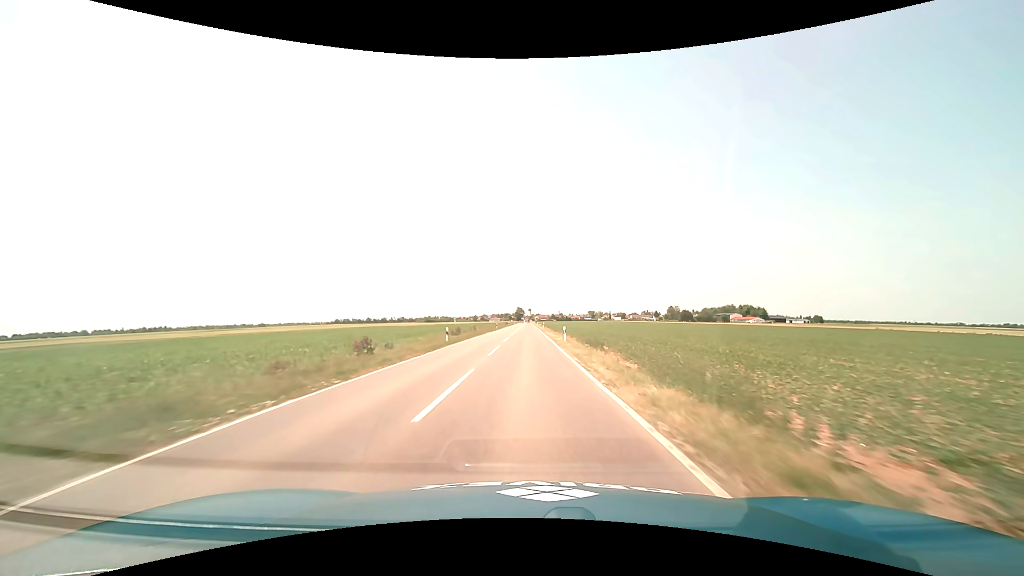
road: tertiary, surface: asphalt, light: Day
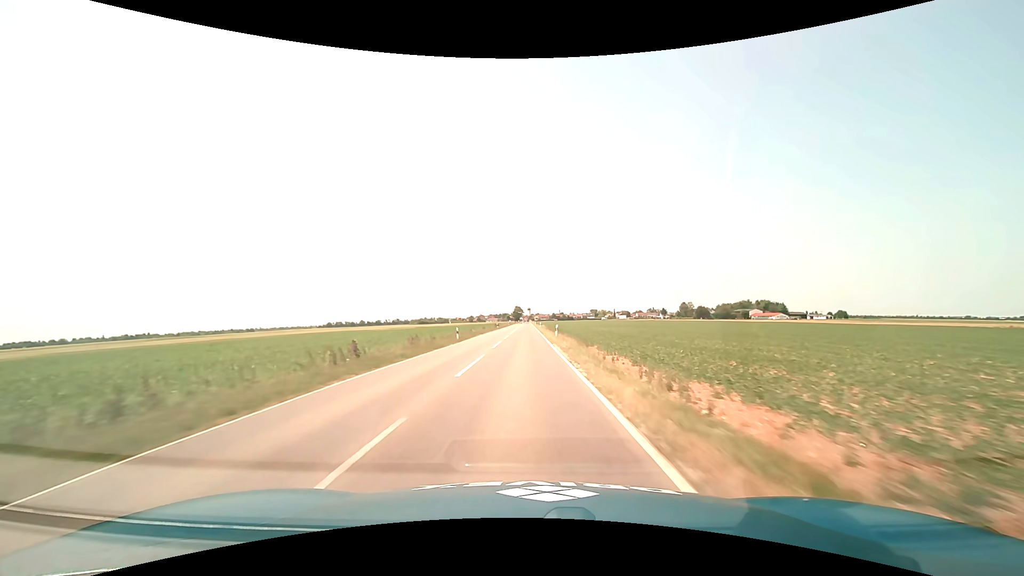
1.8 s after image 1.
(+0.2, +43.5) m; 0°
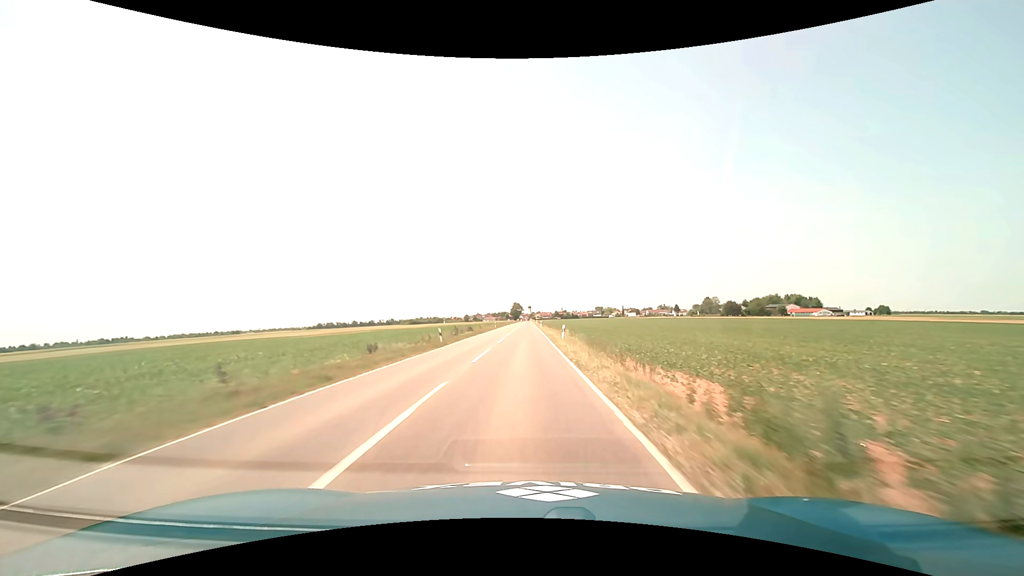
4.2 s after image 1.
(-0.1, +57.8) m; 0°
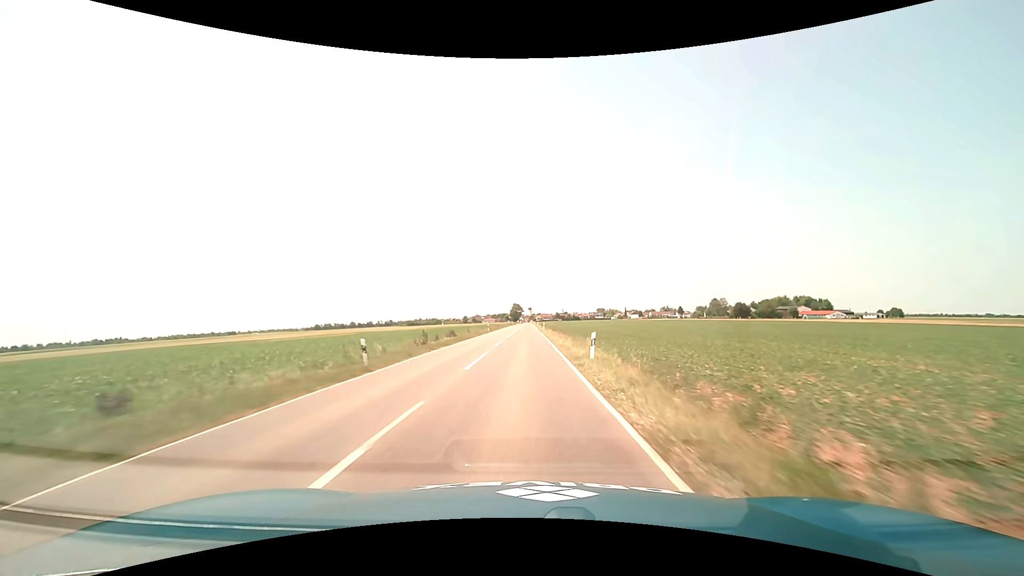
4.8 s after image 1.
(0.0, +14.4) m; 0°
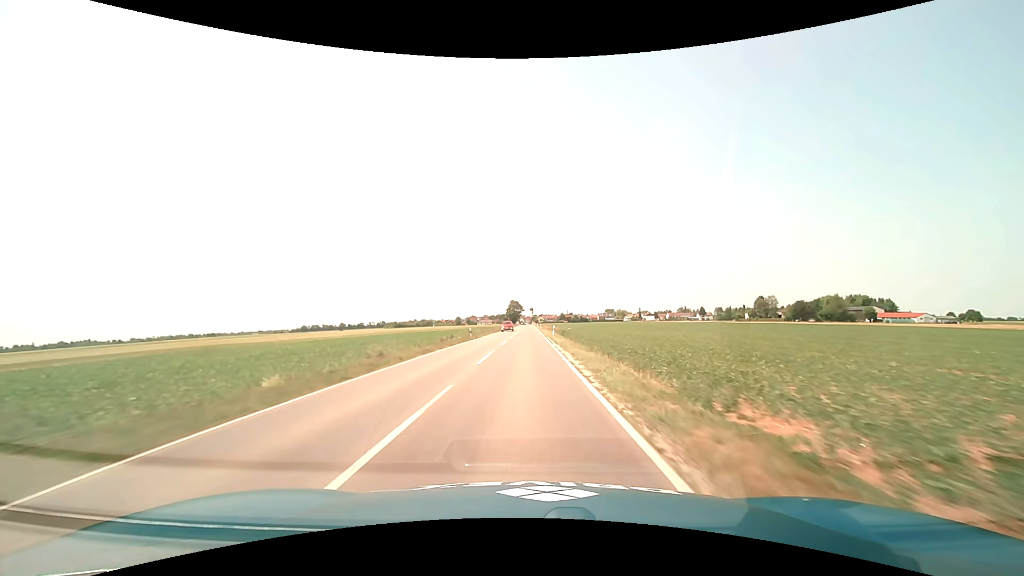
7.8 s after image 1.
(-0.1, +71.3) m; 0°
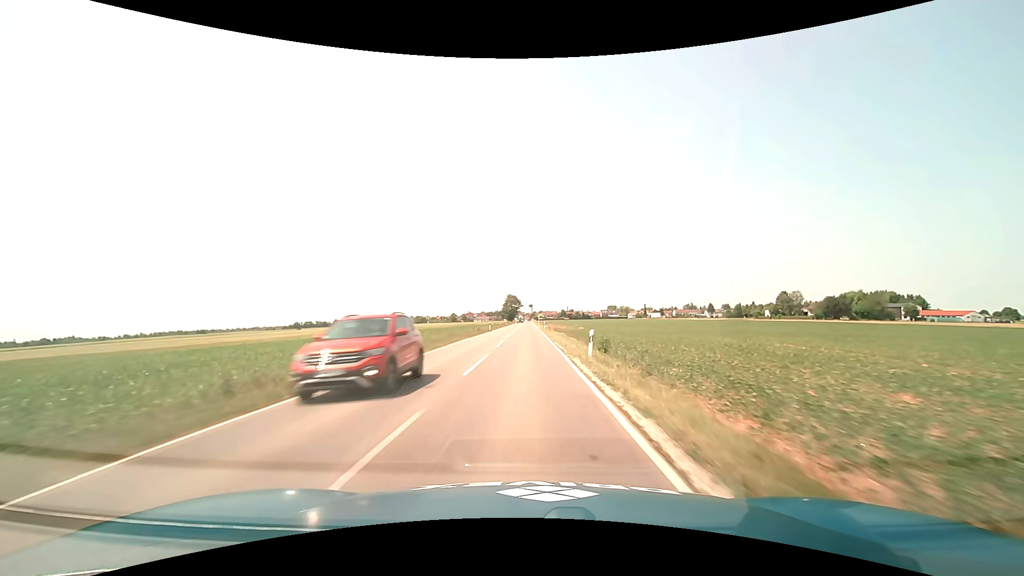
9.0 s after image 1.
(+0.1, +28.1) m; 0°
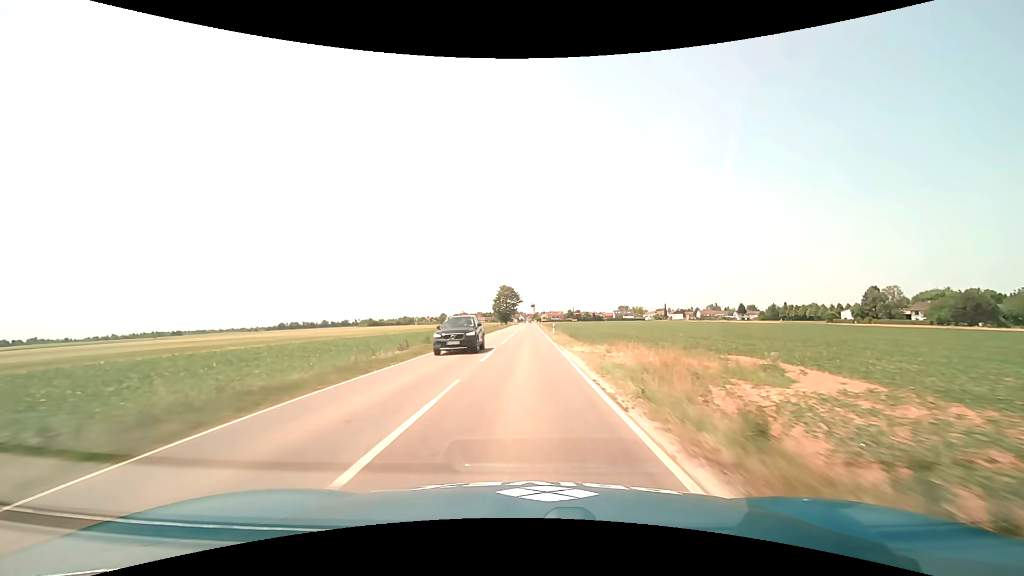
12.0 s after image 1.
(-0.1, +68.8) m; 0°
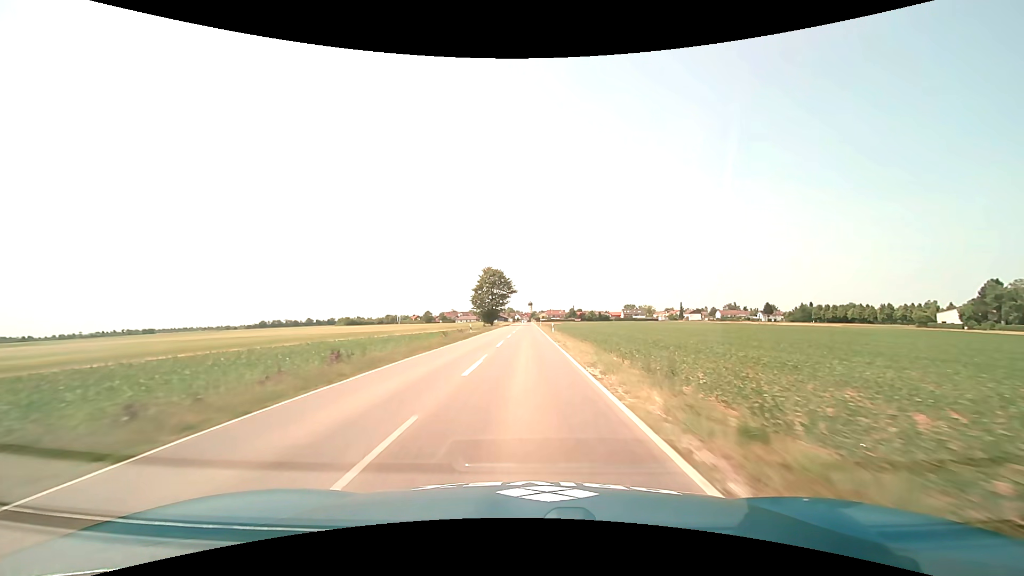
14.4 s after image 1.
(+0.1, +53.8) m; 0°
(0, +10) (0, +20) (0, +30) (0, +40) (0, +50) (0, +60) (0, +70) (0, +80) (0, +90) (0, +100) m
